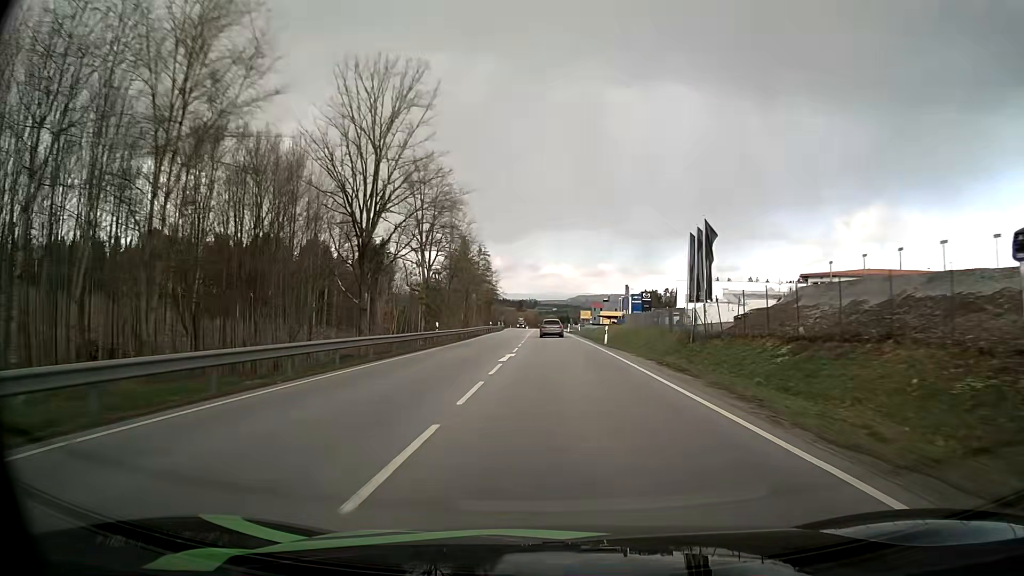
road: primary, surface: asphalt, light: Day
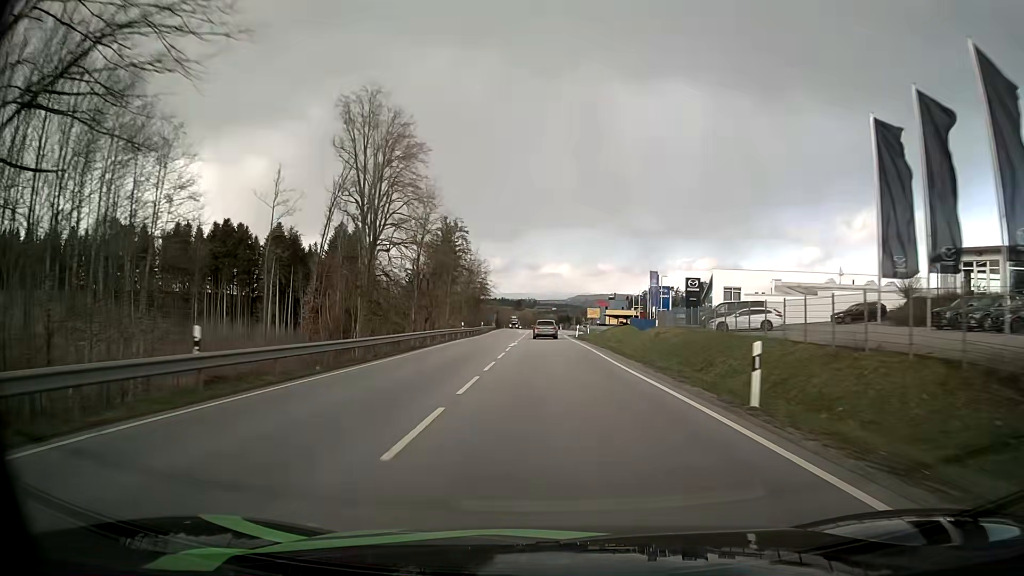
(0.0, +28.4) m; 0°
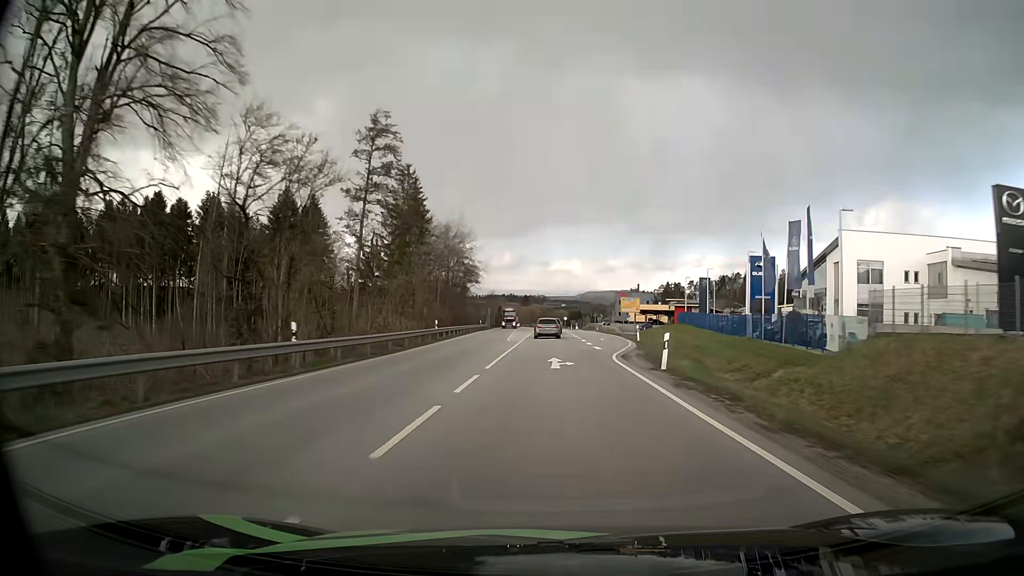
(-0.3, +42.1) m; -1°
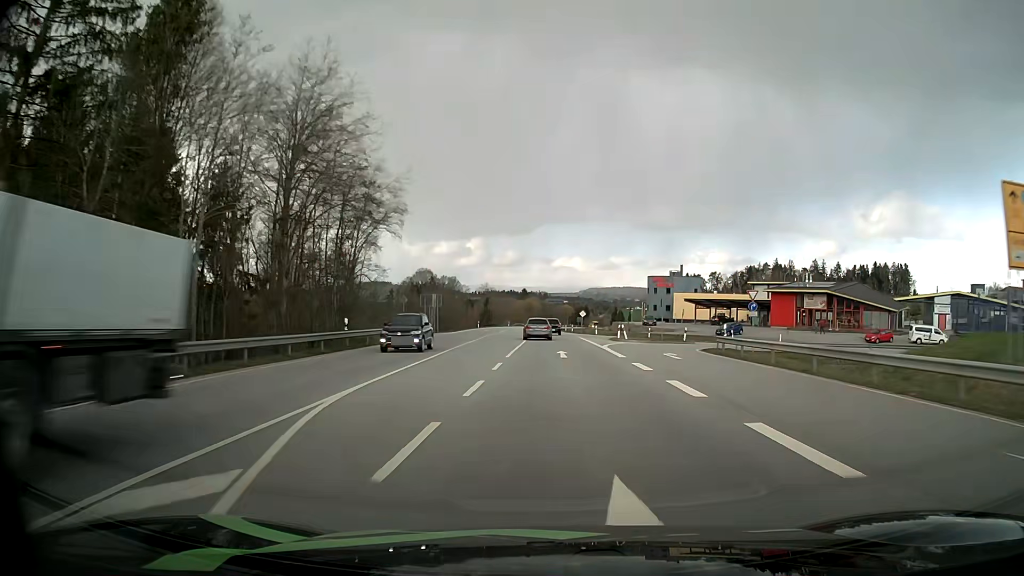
(-0.4, +66.9) m; 0°
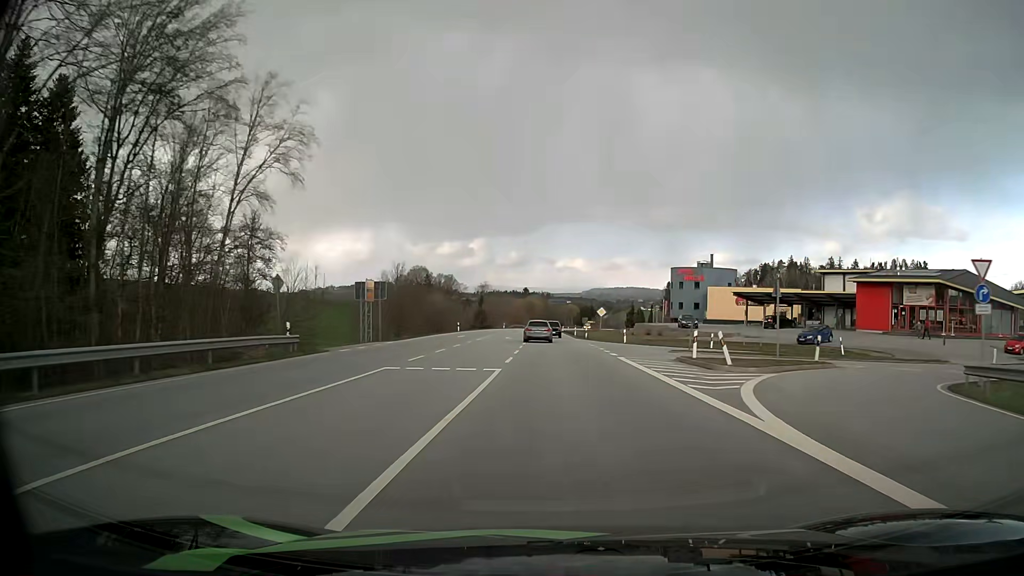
(0.0, +25.5) m; 0°
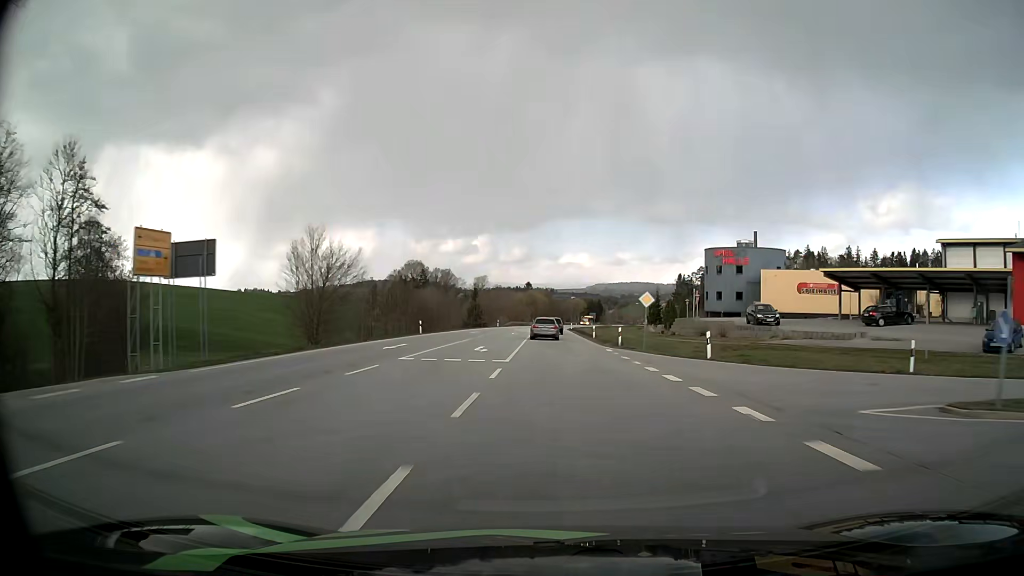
(-0.1, +24.9) m; 0°
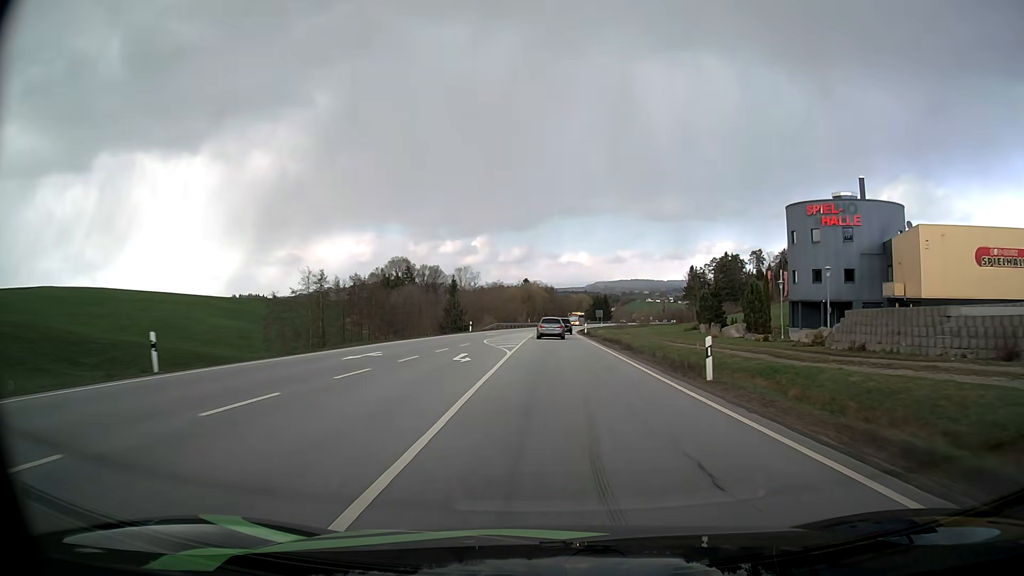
(0.0, +36.4) m; 0°
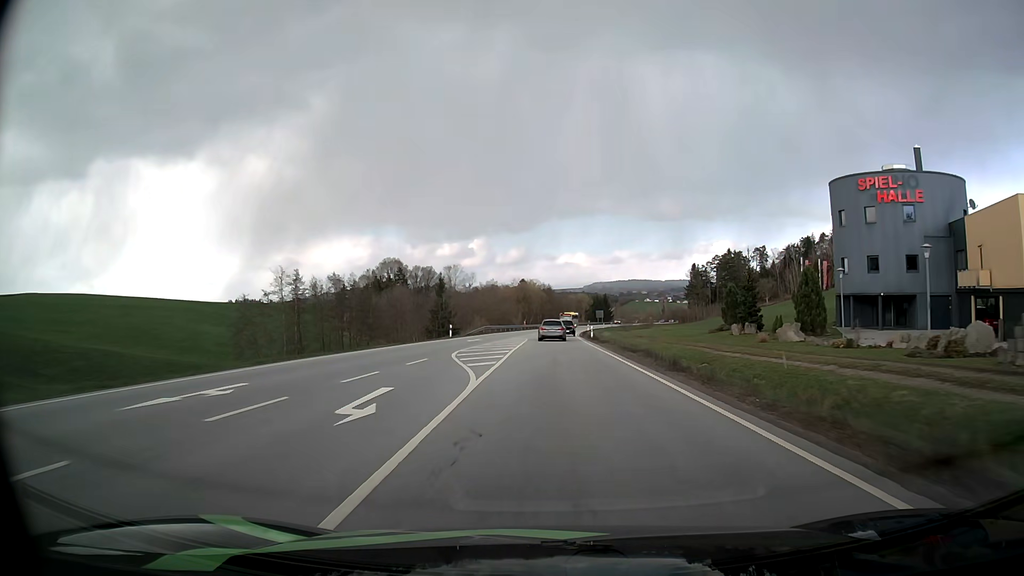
(0.0, +11.9) m; 0°
(0, +10) (0, +20) (0, +30) (0, +40) (0, +50) (+1, +60) (+1, +70) (+2, +80) (+2, +90) (+3, +100) m
